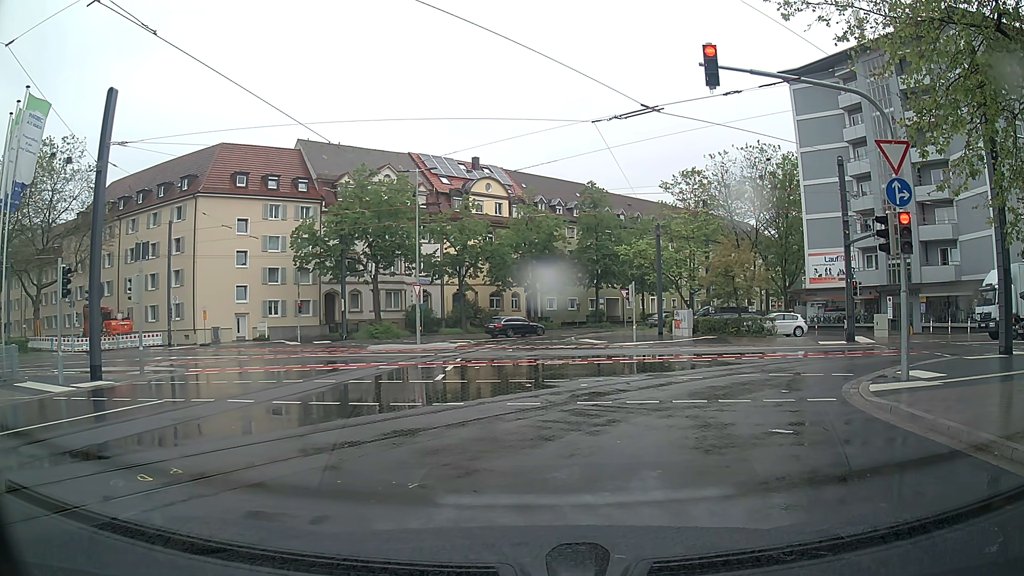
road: residential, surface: asphalt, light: Day
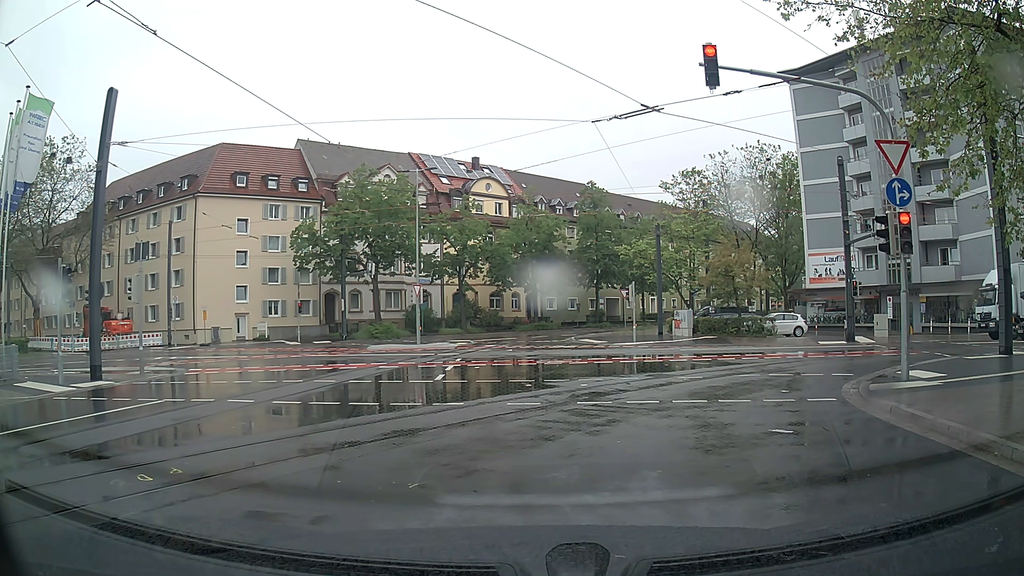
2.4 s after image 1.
(0.0, 0.0) m; 0°
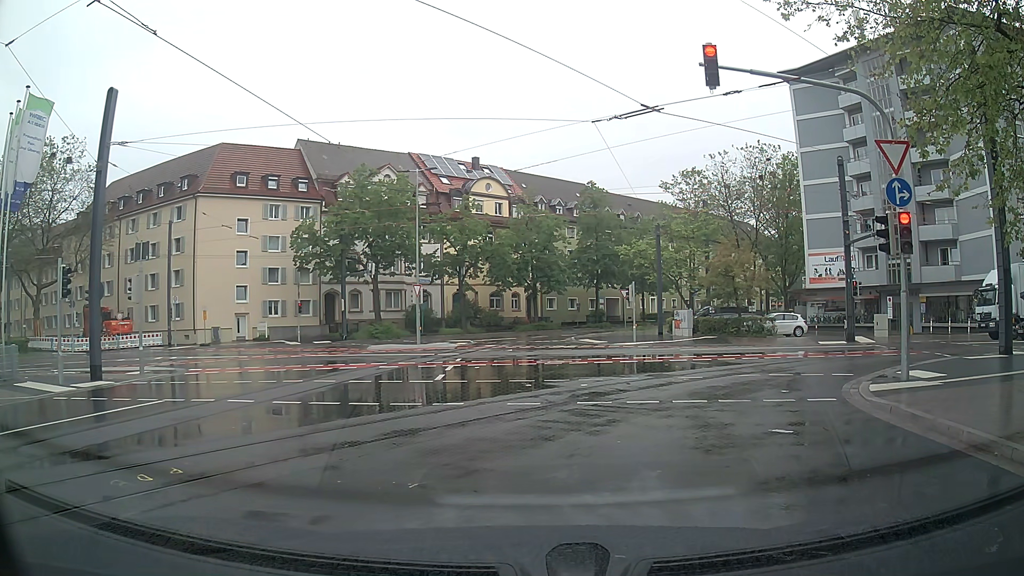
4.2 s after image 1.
(0.0, 0.0) m; 0°
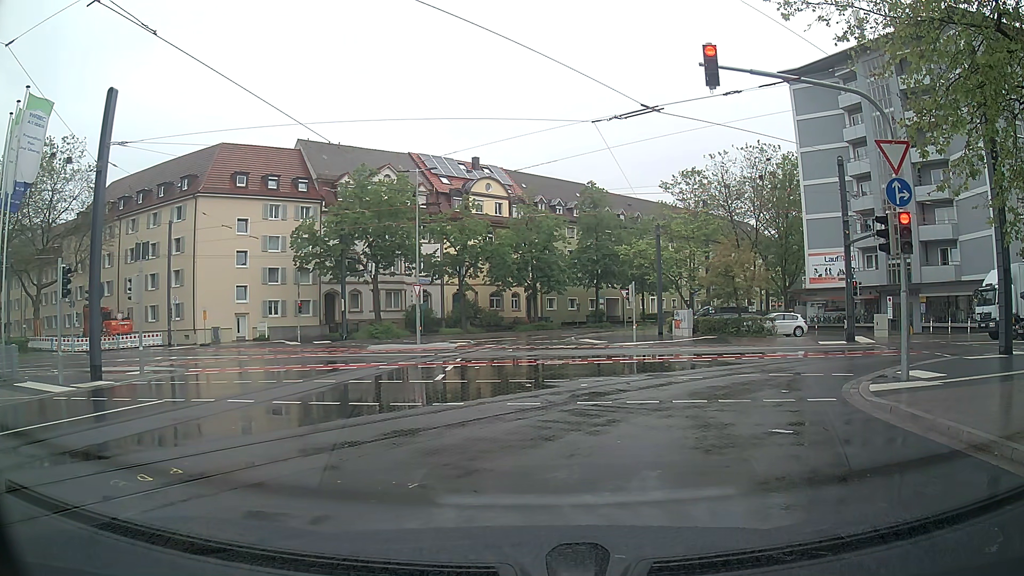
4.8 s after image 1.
(0.0, 0.0) m; 0°
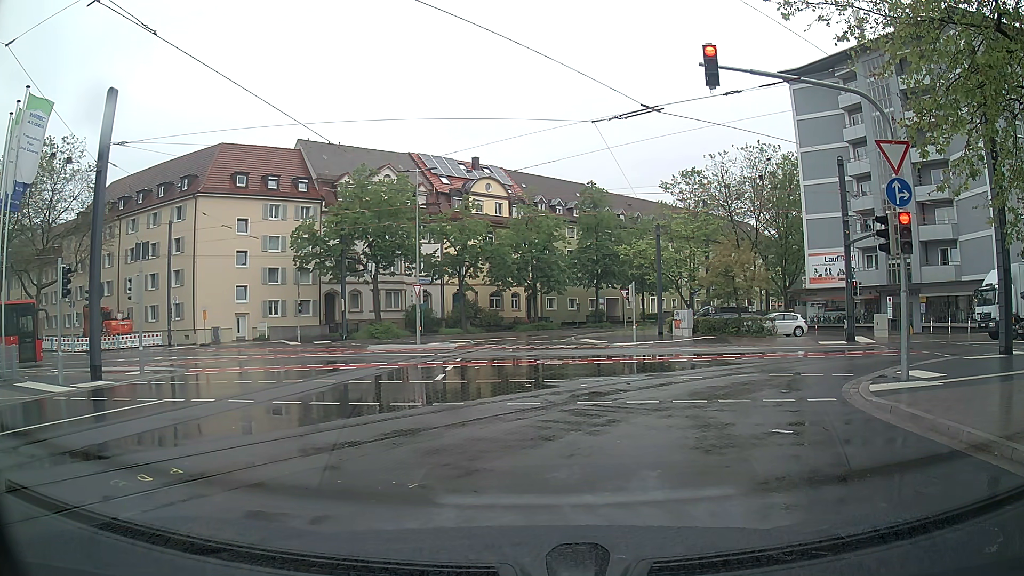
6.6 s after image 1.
(0.0, 0.0) m; 0°
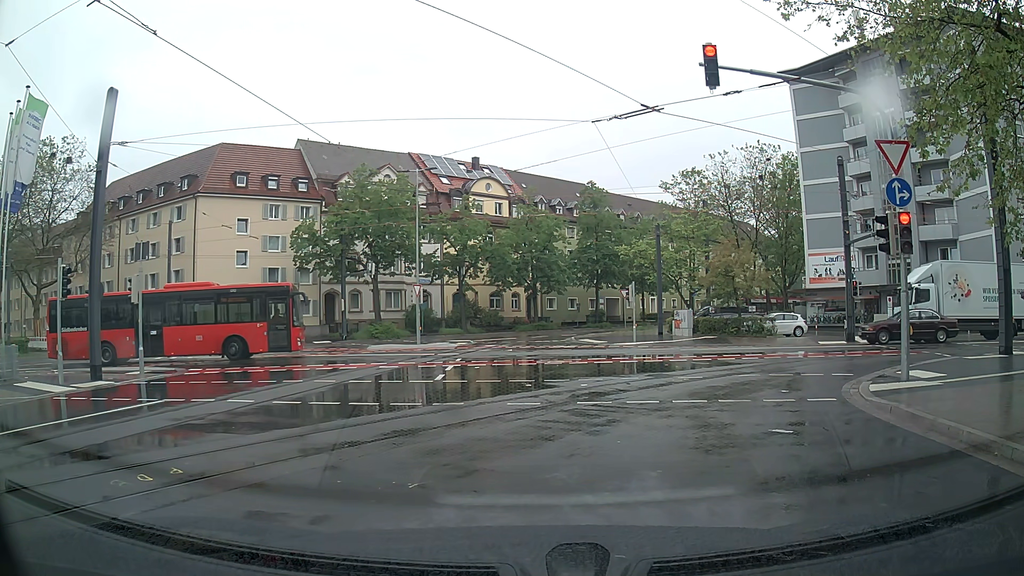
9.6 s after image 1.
(0.0, 0.0) m; 0°
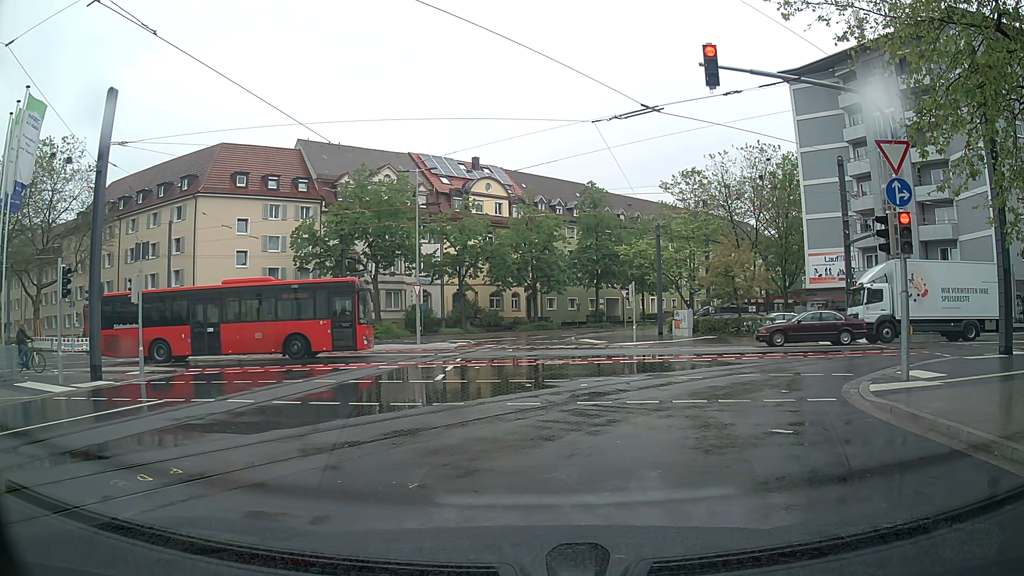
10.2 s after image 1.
(0.0, 0.0) m; 0°
